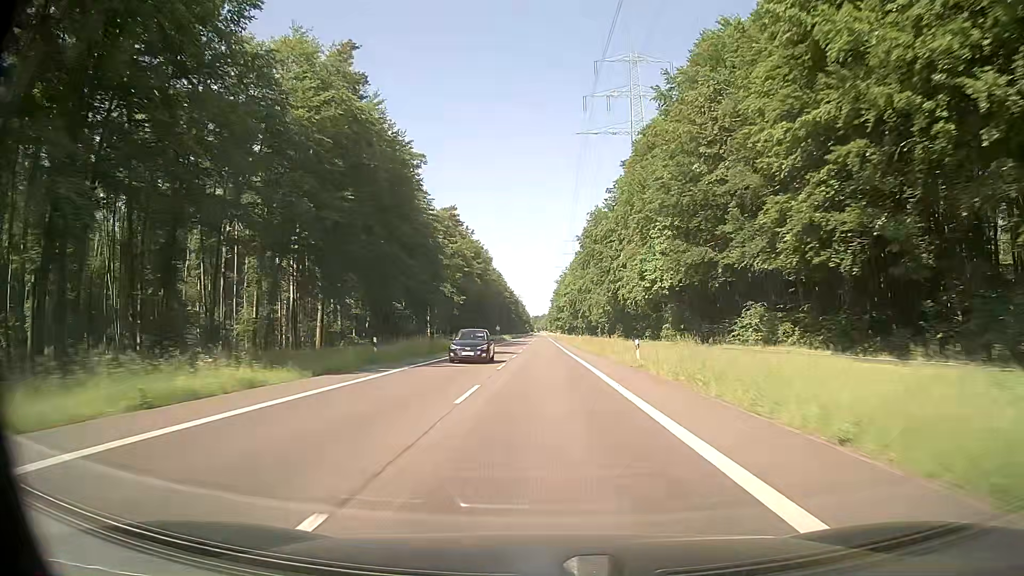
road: secondary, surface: asphalt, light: Day
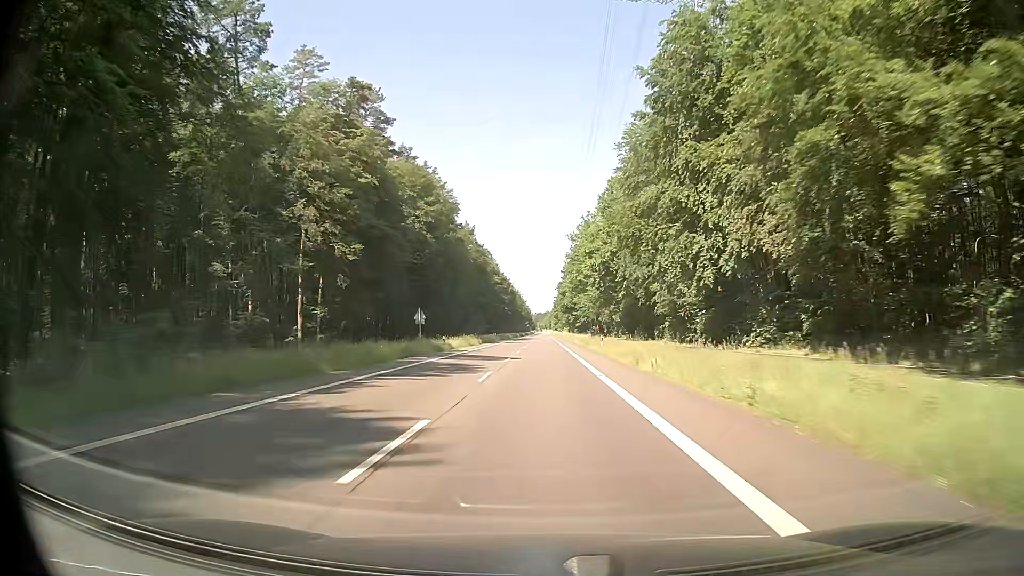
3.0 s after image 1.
(+0.2, +78.9) m; 0°
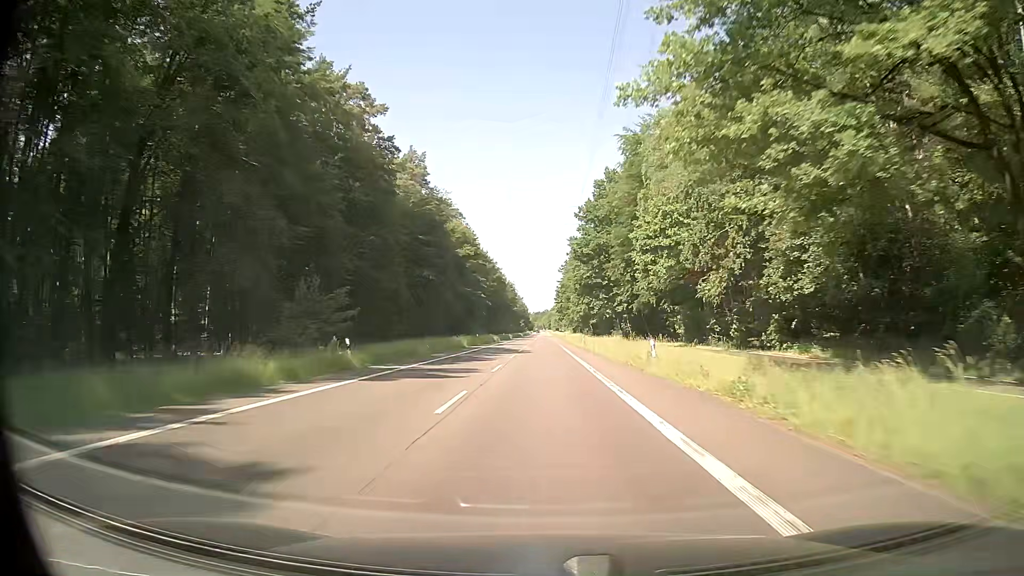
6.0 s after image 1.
(+0.2, +79.0) m; 0°
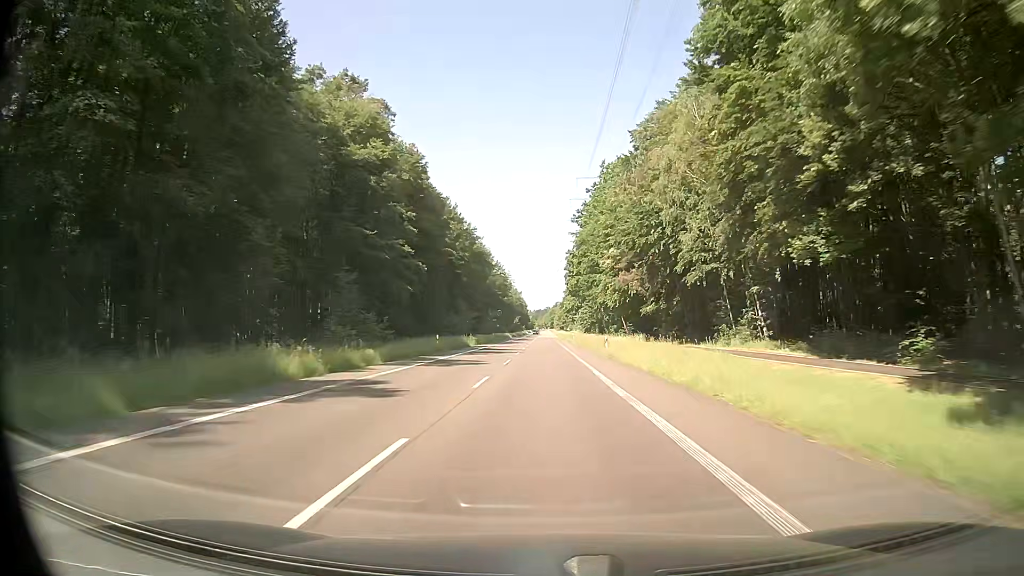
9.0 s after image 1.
(+0.3, +79.1) m; 0°
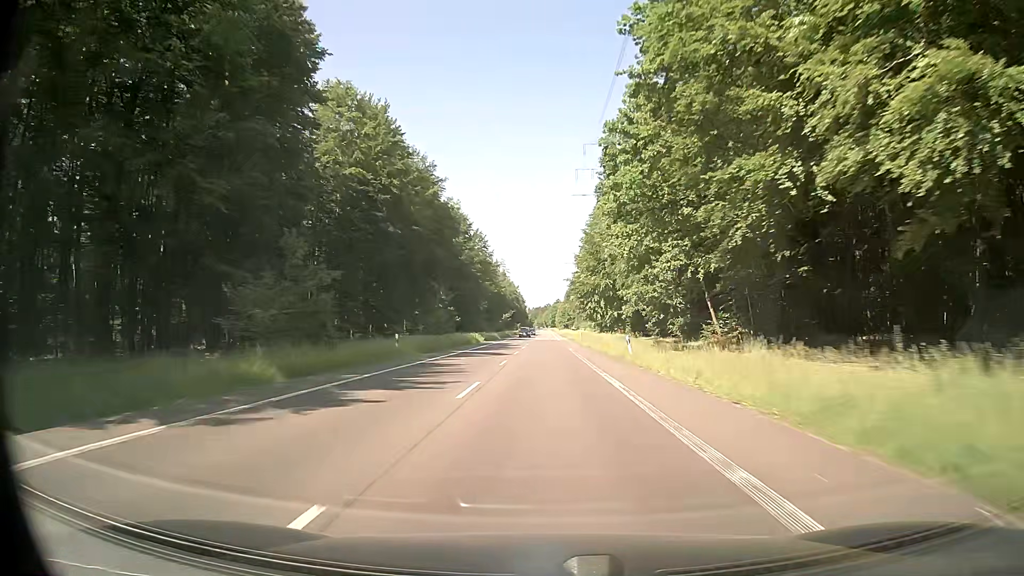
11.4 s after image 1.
(-0.2, +63.3) m; 0°
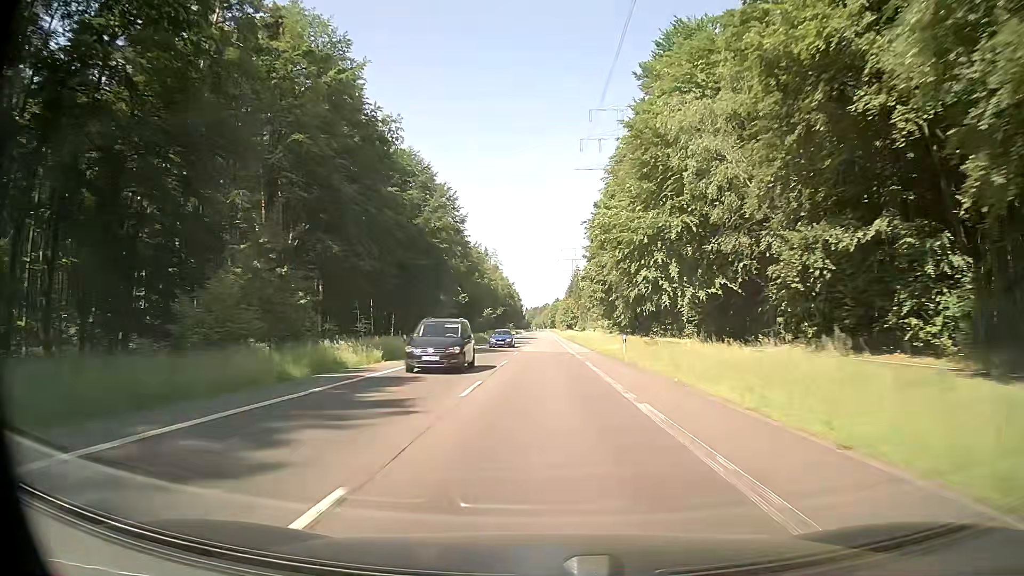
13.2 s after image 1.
(-0.1, +47.5) m; 0°
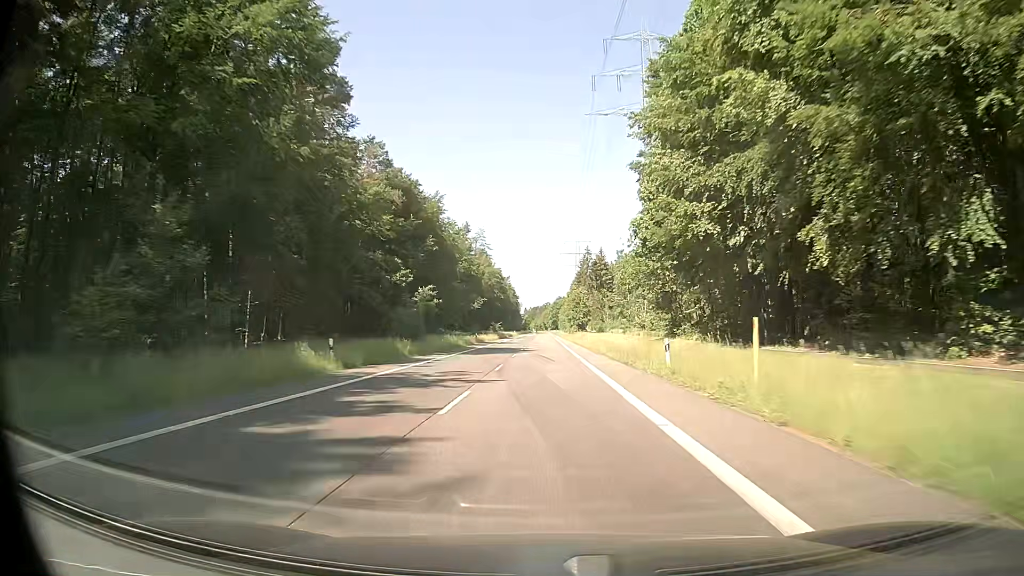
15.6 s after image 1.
(0.0, +63.2) m; 0°
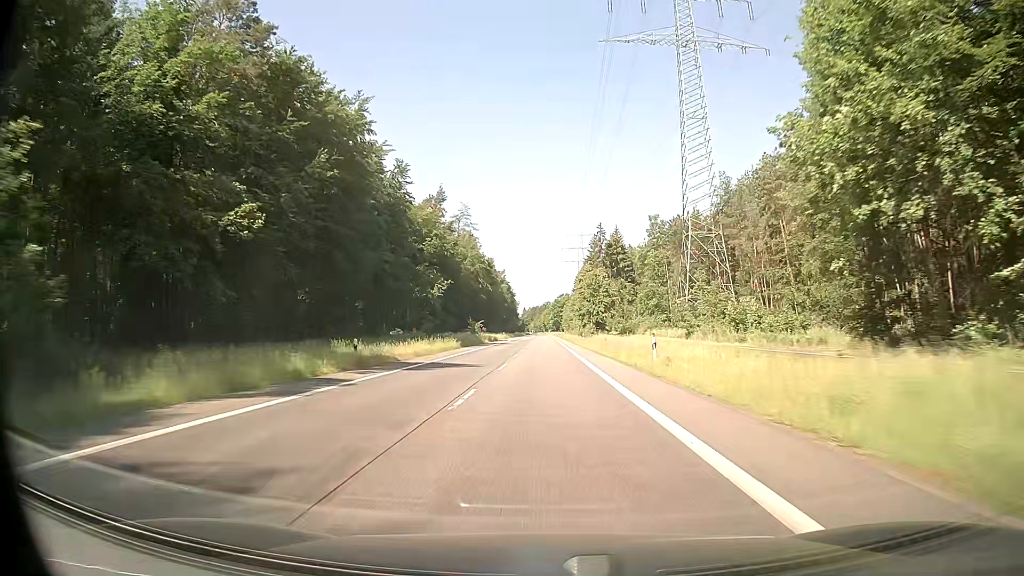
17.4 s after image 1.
(-0.2, +47.4) m; 0°
(0, +10) (0, +20) (0, +30) (0, +40) (0, +50) (0, +60) (0, +70) (0, +80) (0, +90) (0, +100) m
